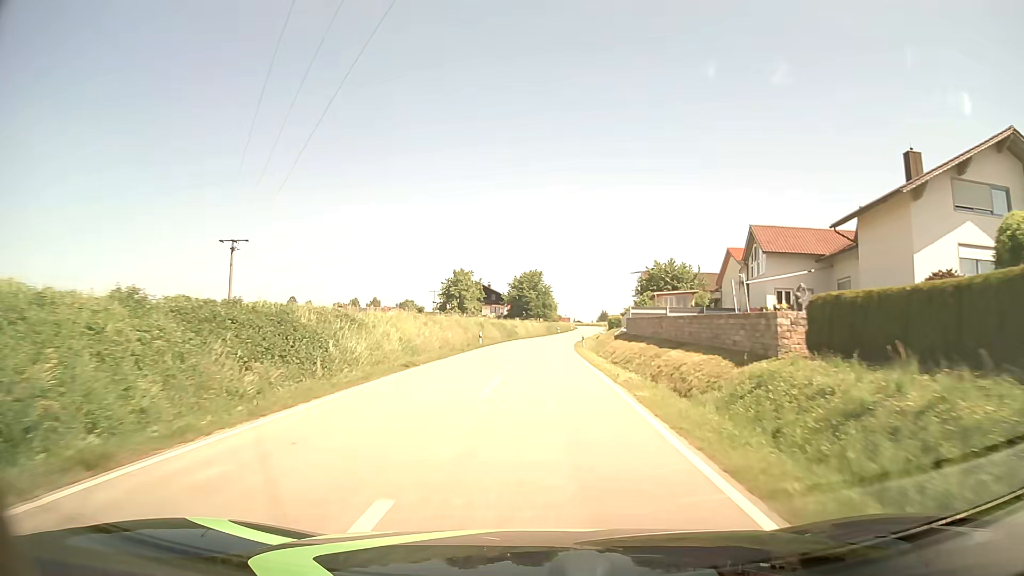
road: tertiary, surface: asphalt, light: Day
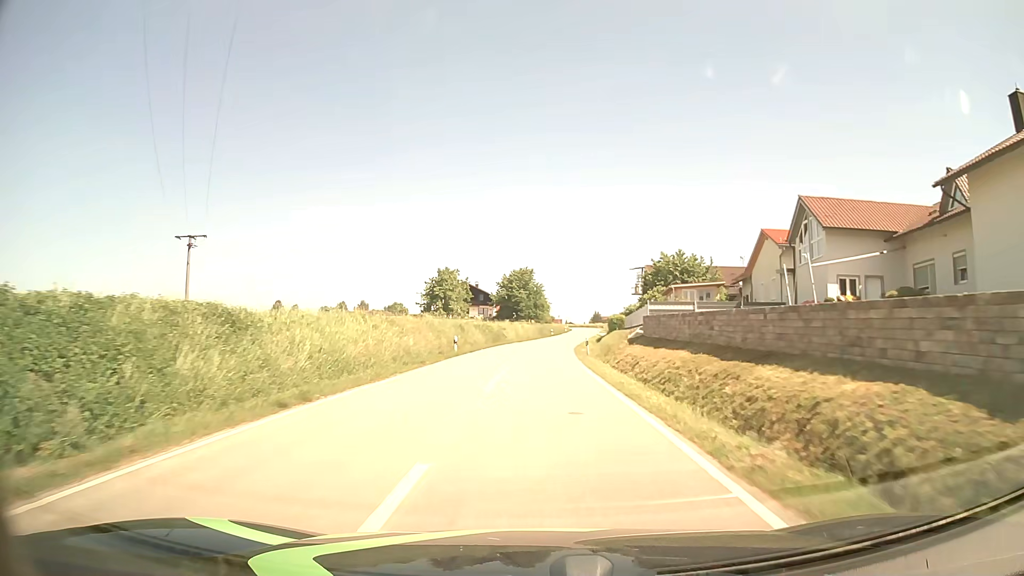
(0.0, +10.2) m; +1°
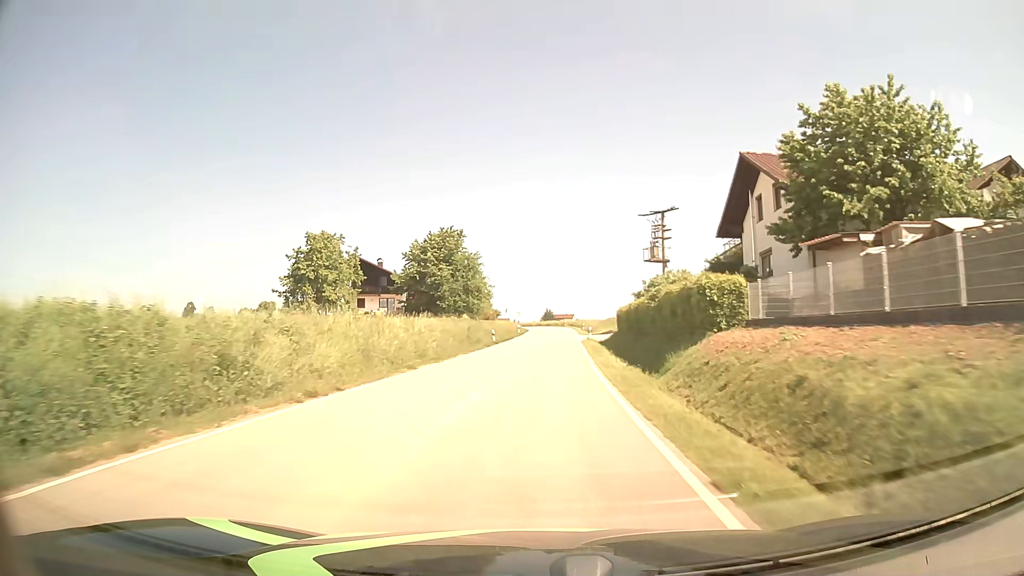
(+1.7, +52.7) m; +4°
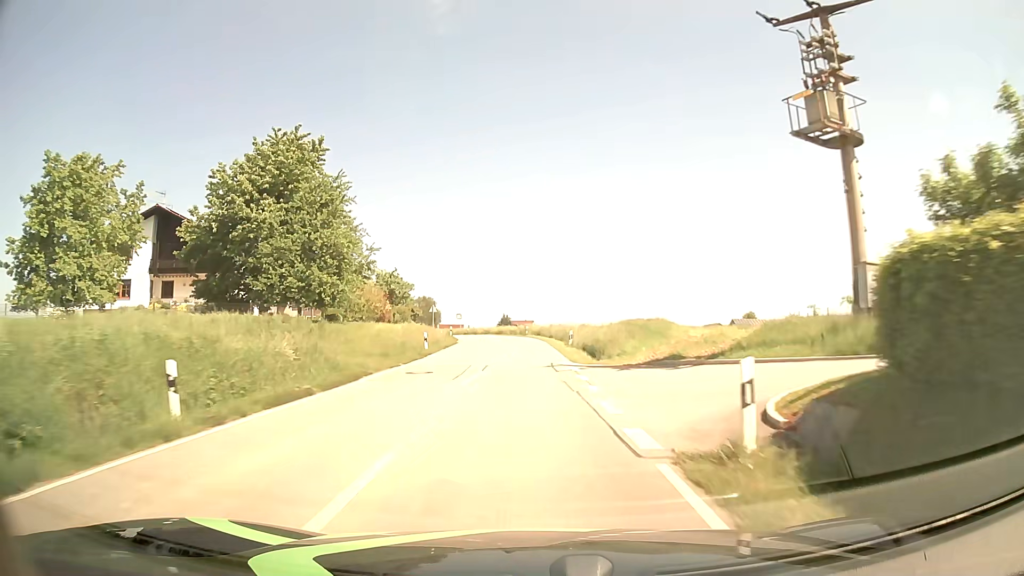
(+1.6, +41.7) m; +4°
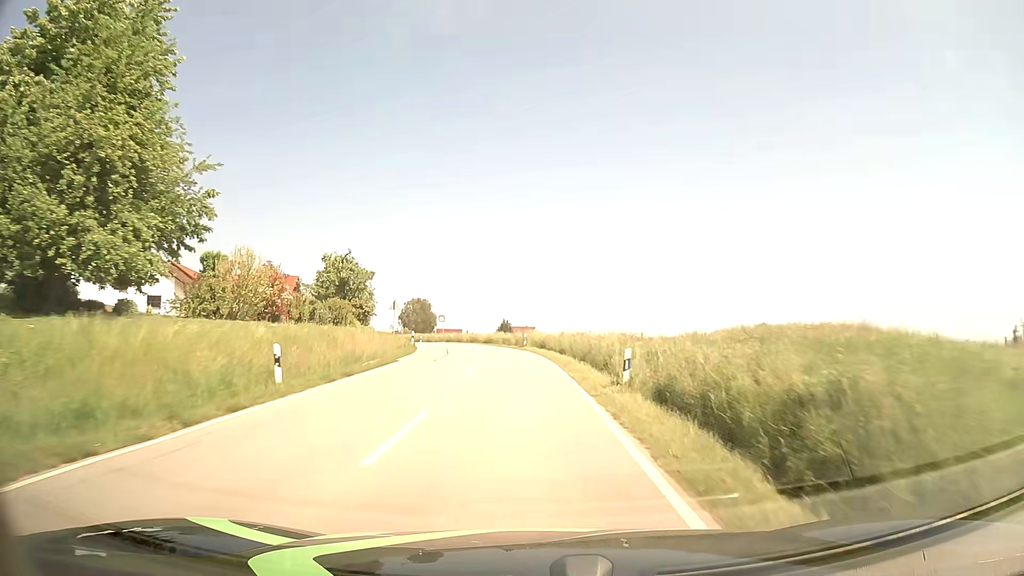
(-0.1, +20.1) m; -1°
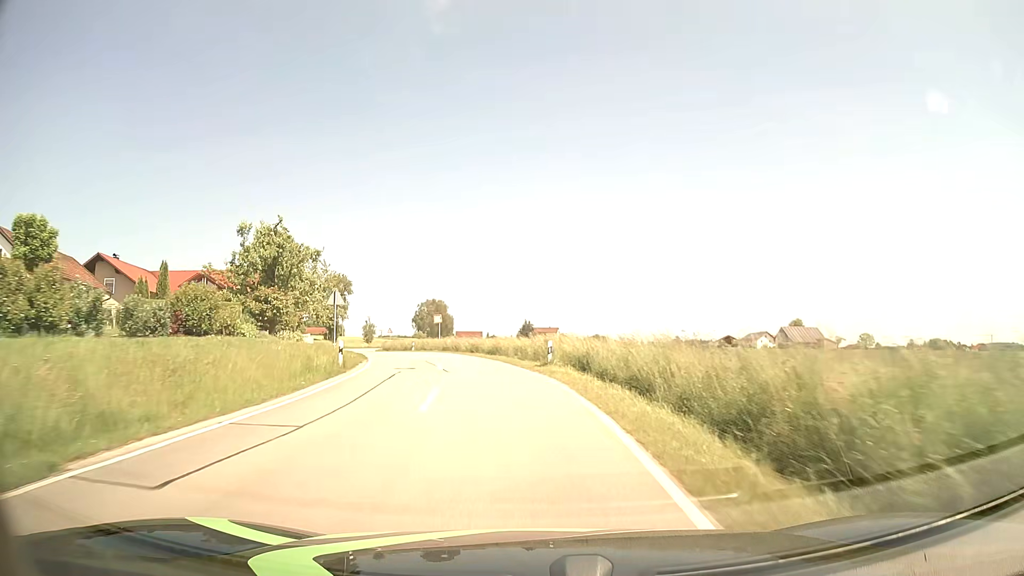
(-0.1, +19.5) m; -1°
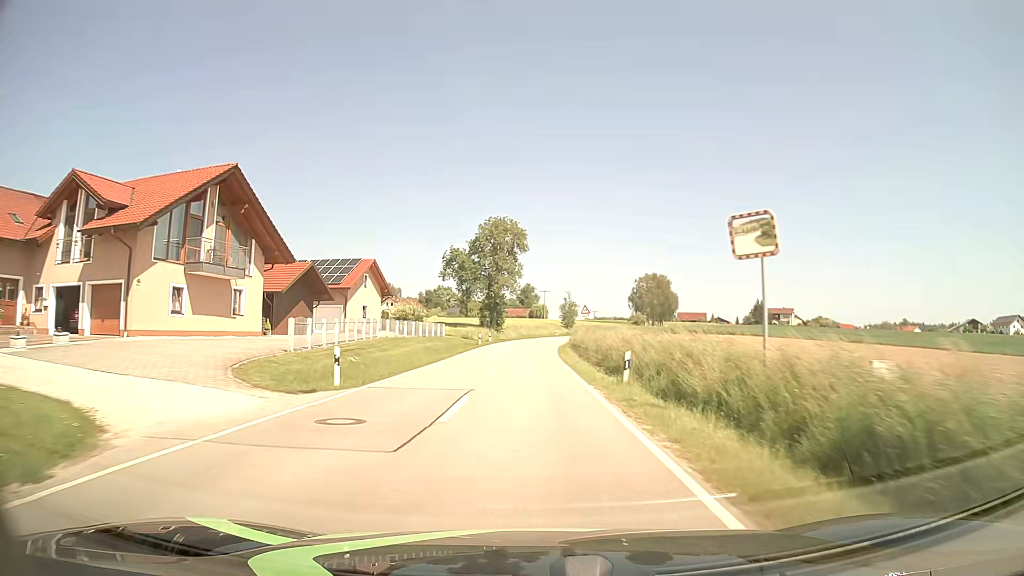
(-8.0, +47.8) m; -19°
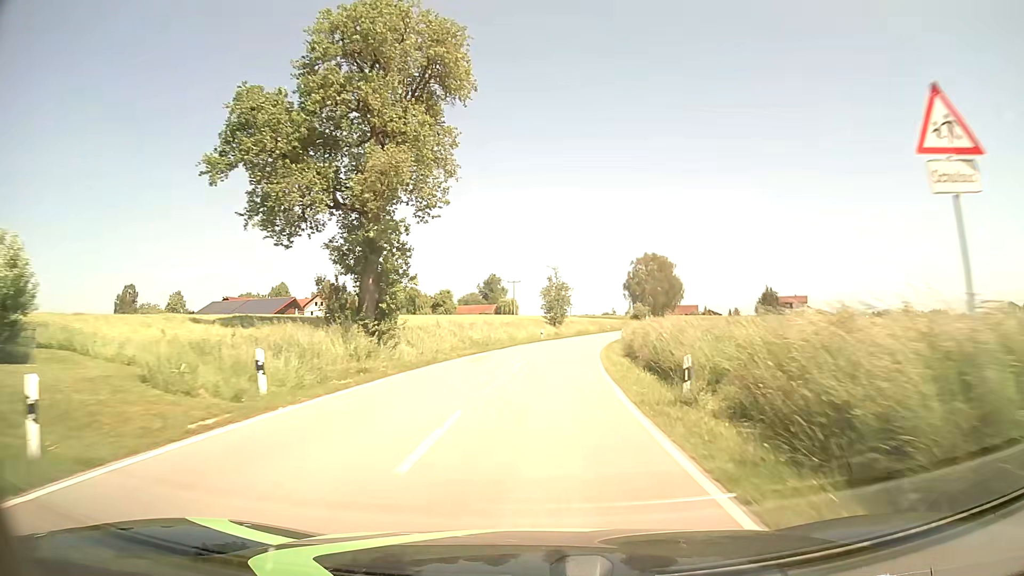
(+0.2, +51.5) m; +3°
(0, +10) (+1, +20) (+1, +30) (+2, +40) (+4, +50) (+5, +60) (+7, +70) (+9, +79) (+11, +89) (+14, +99) m
